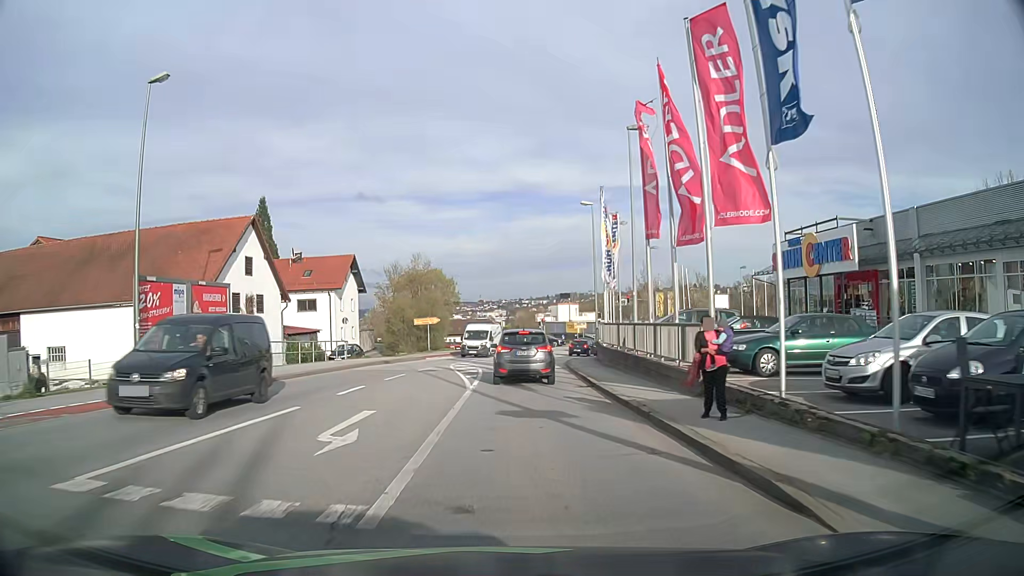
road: tertiary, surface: asphalt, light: Day
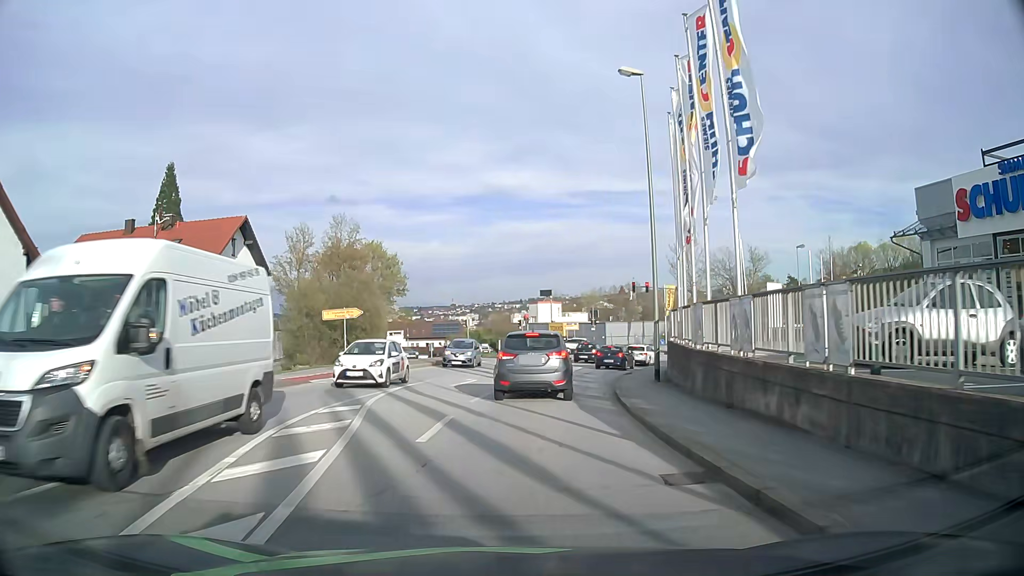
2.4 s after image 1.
(+0.5, +22.8) m; +3°
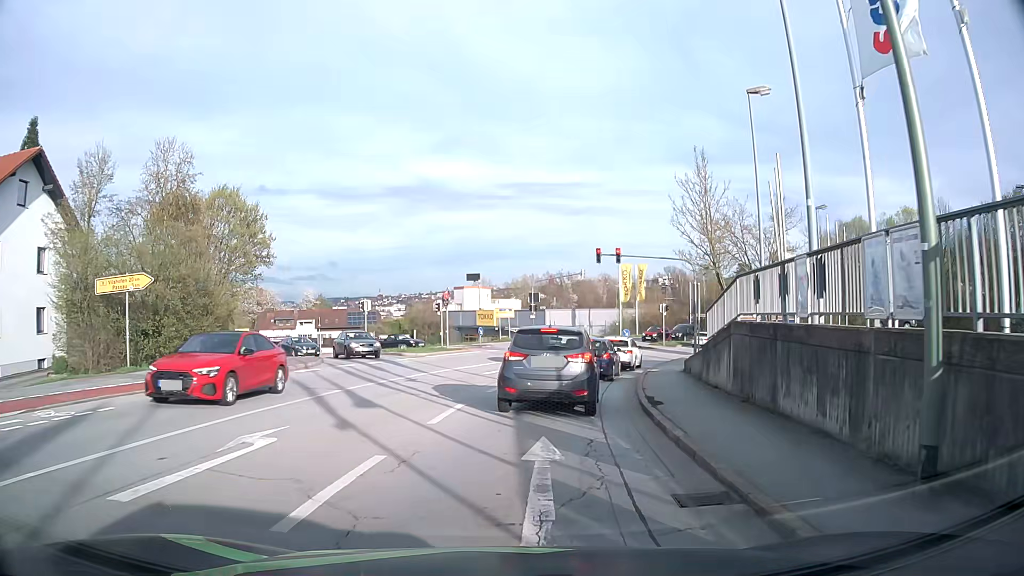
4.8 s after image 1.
(+0.8, +16.0) m; +6°
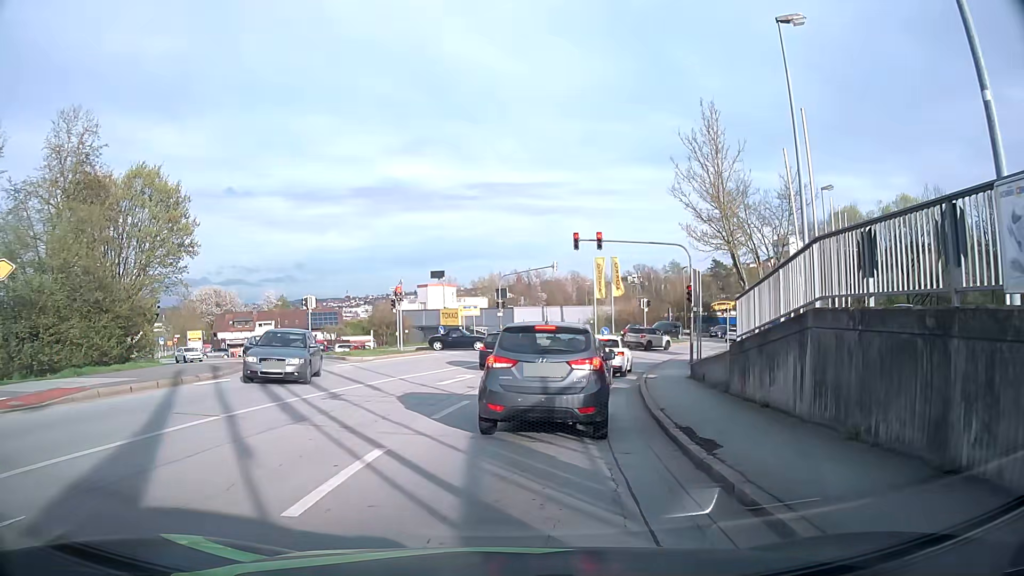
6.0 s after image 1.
(+0.2, +5.3) m; +3°
